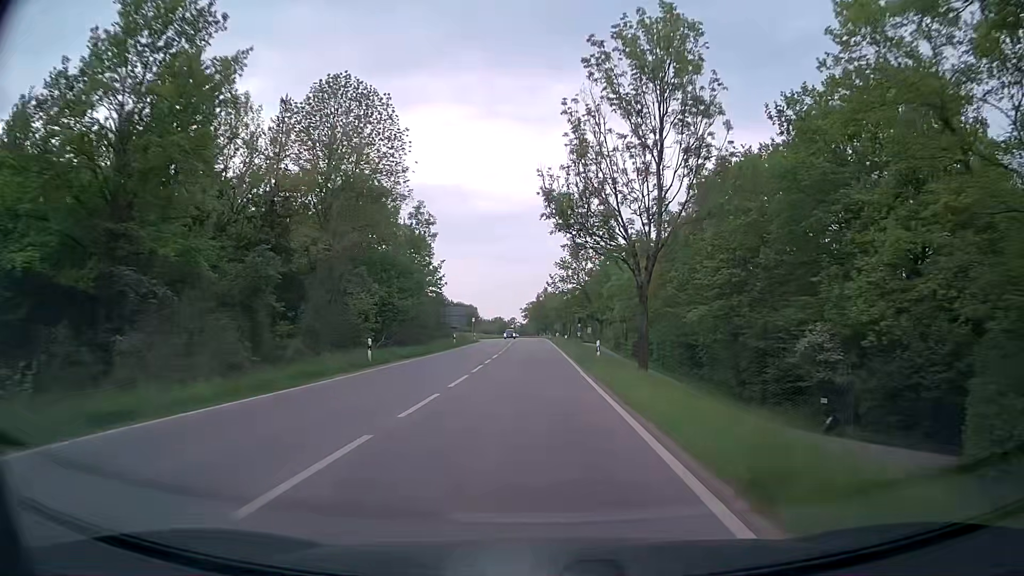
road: secondary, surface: asphalt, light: Day
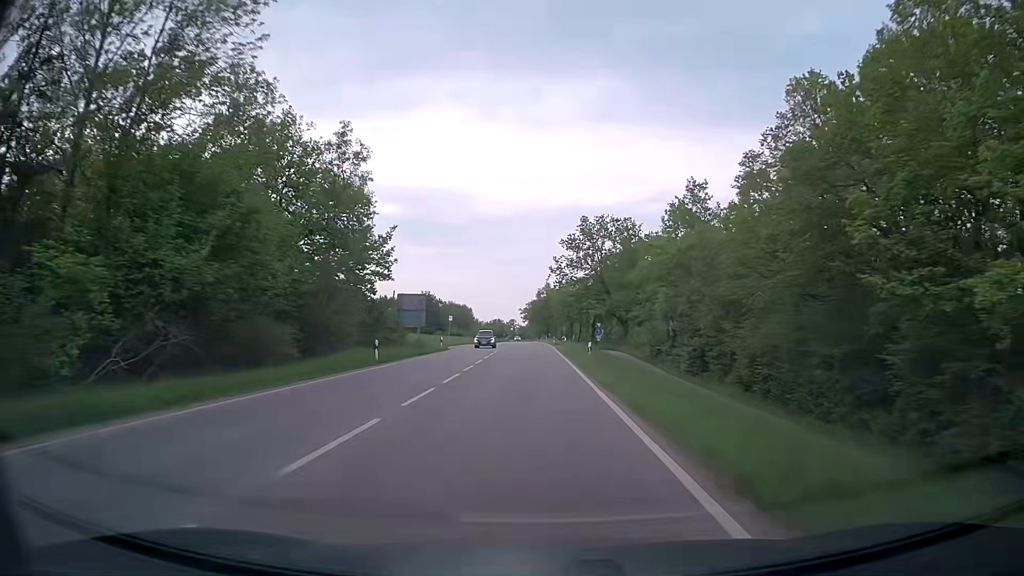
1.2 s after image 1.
(-0.1, +28.3) m; 0°
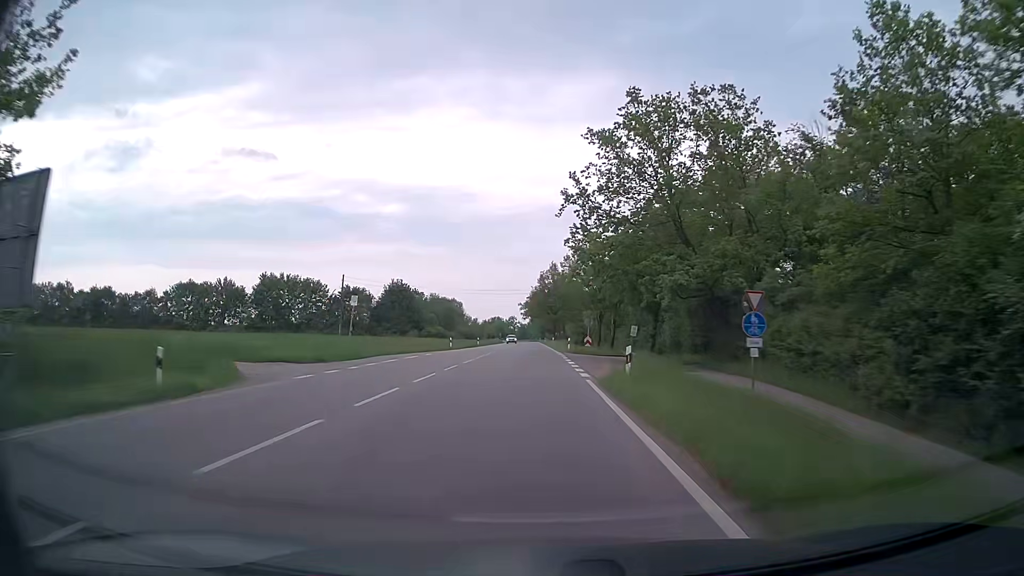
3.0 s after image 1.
(-0.1, +42.5) m; 0°
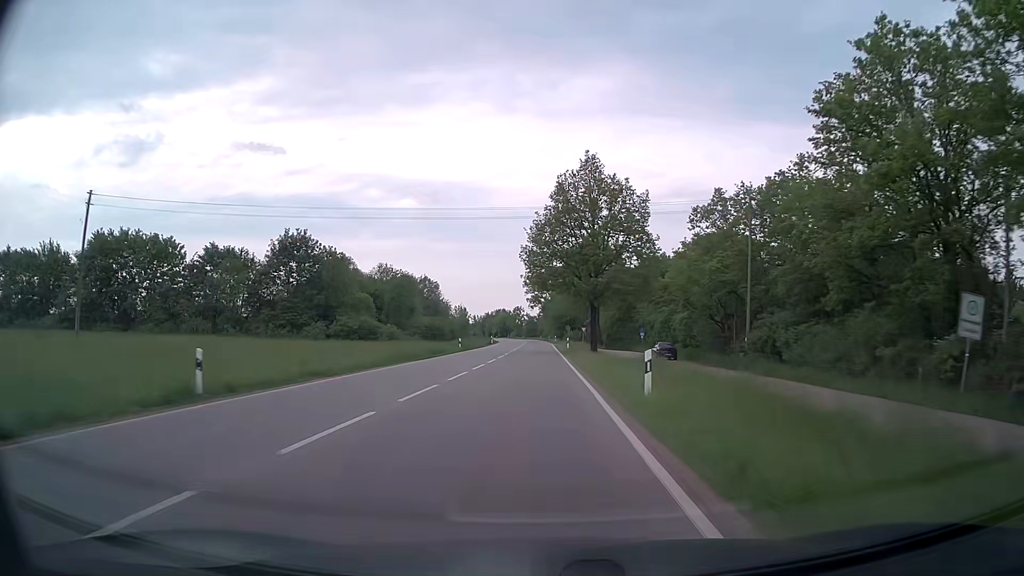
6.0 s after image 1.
(-0.4, +70.9) m; -1°
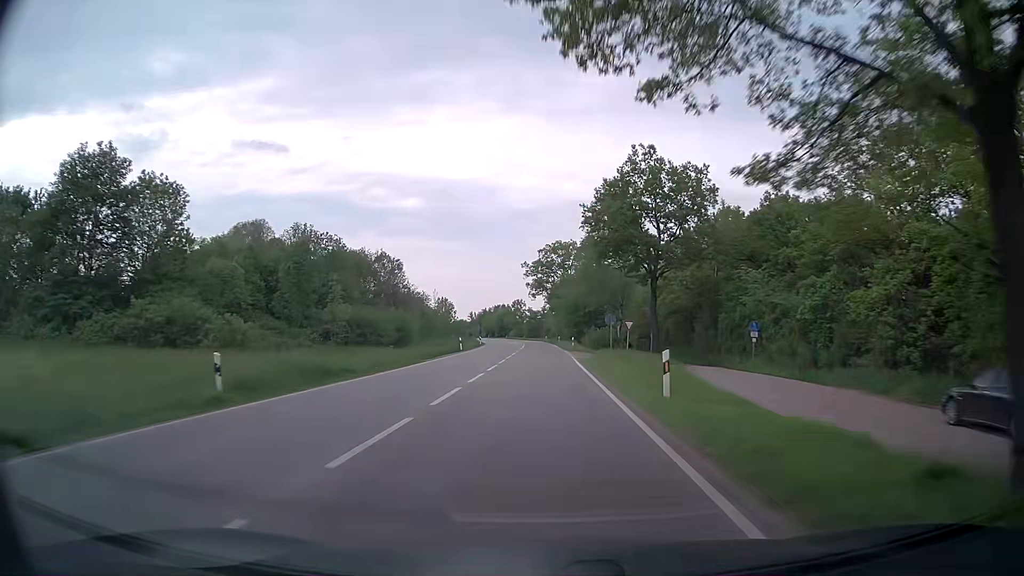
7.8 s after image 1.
(0.0, +42.7) m; 0°
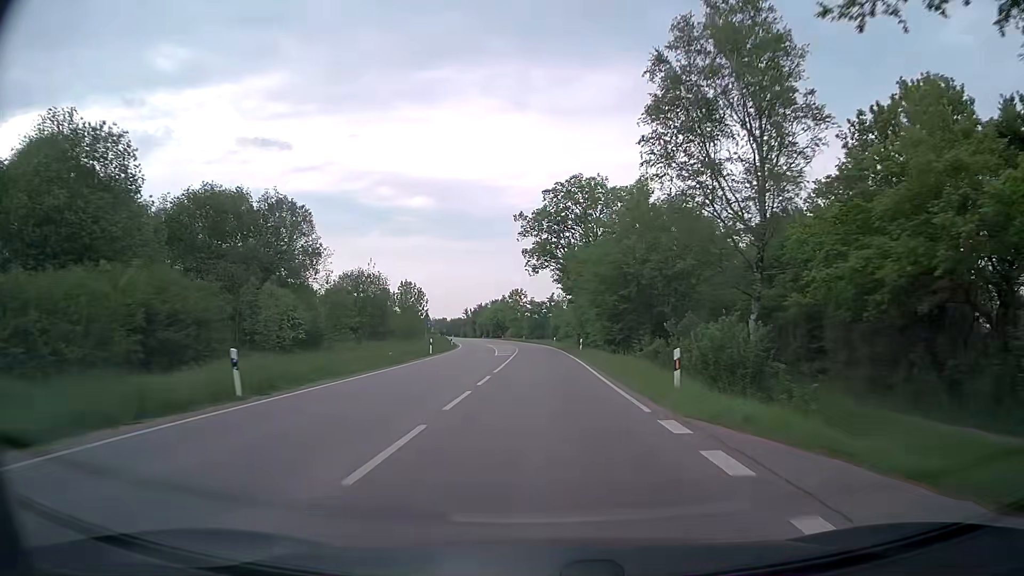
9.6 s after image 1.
(-0.2, +42.7) m; 0°
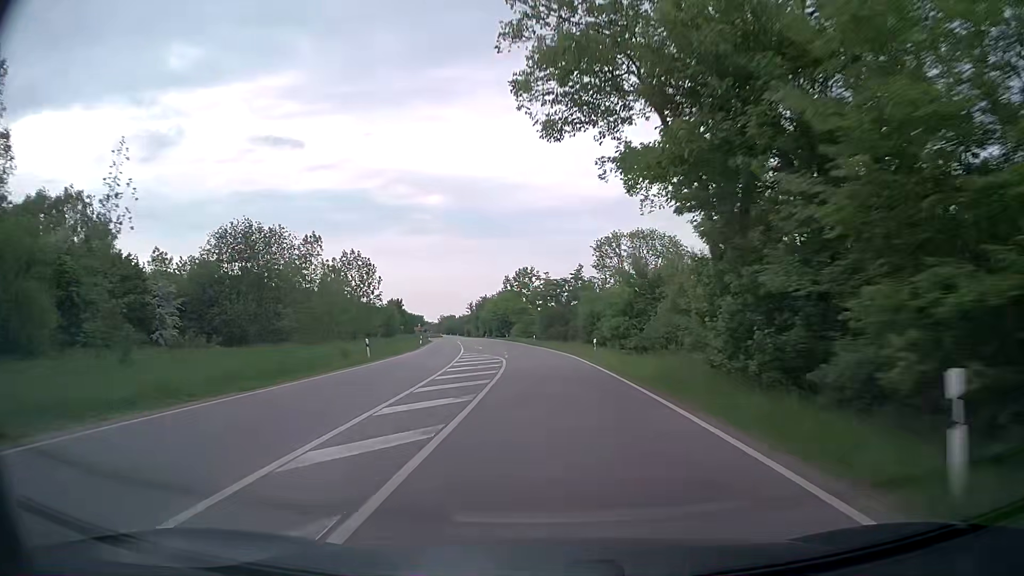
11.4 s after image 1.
(-0.6, +42.7) m; -2°
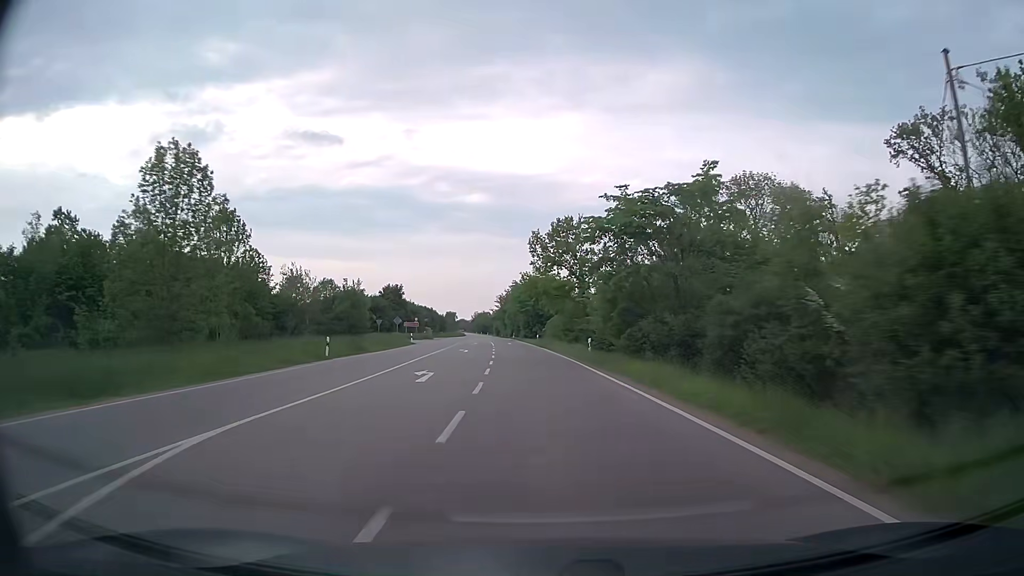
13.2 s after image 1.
(-1.1, +42.7) m; -3°
(0, +10) (0, +20) (-1, +30) (-1, +40) (-2, +50) (-3, +60) (-3, +70) (-4, +80) (-5, +90) (-6, +100) m
